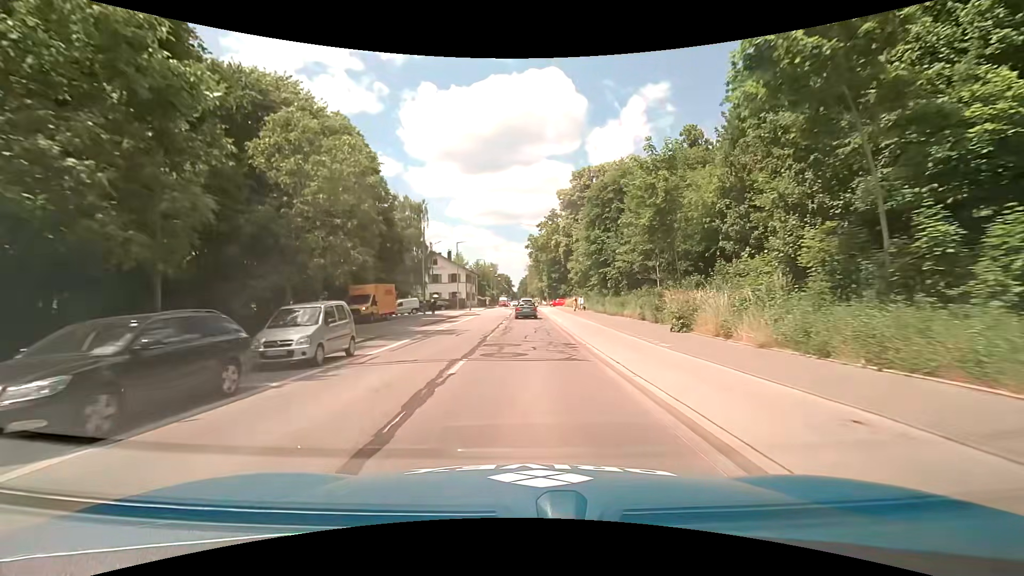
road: tertiary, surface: asphalt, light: Day
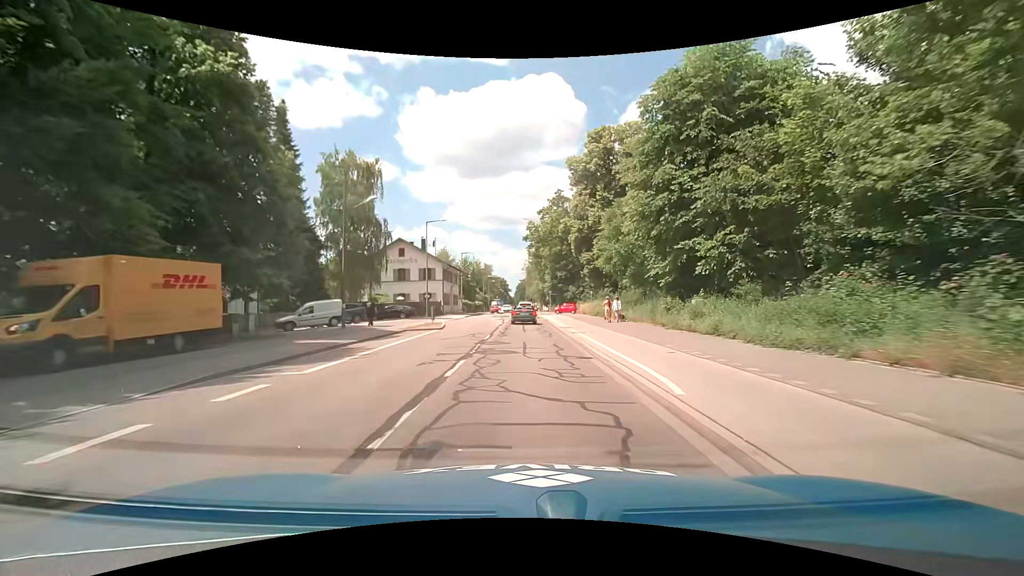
(+0.2, +23.0) m; +1°
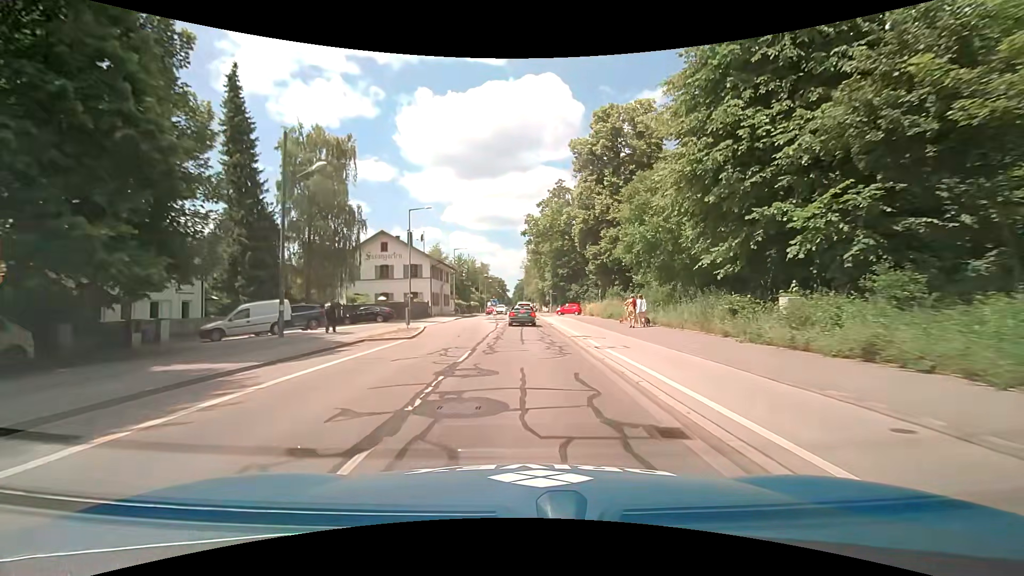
(0.0, +7.3) m; 0°
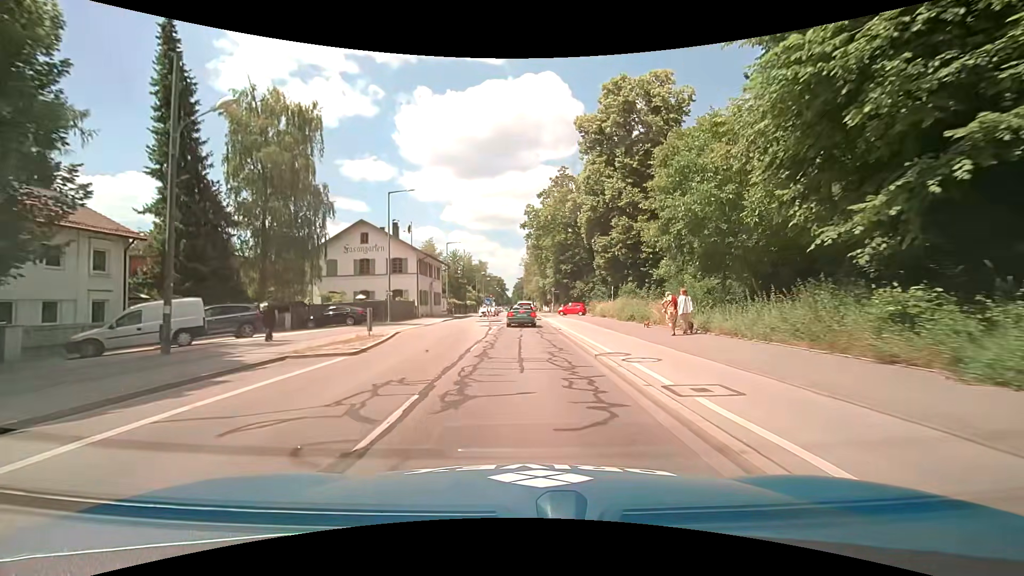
(0.0, +7.0) m; 0°
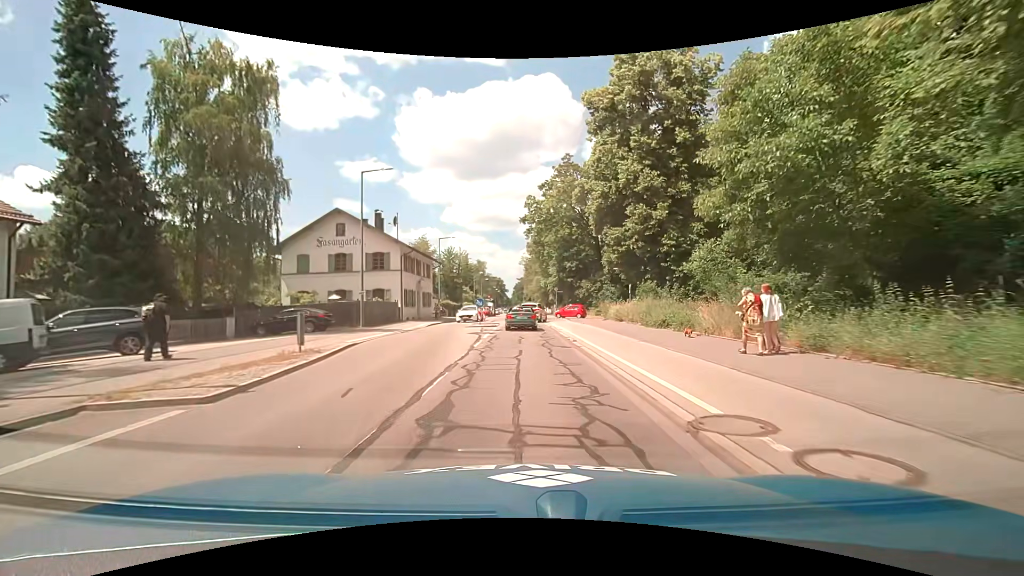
(0.0, +6.7) m; -1°
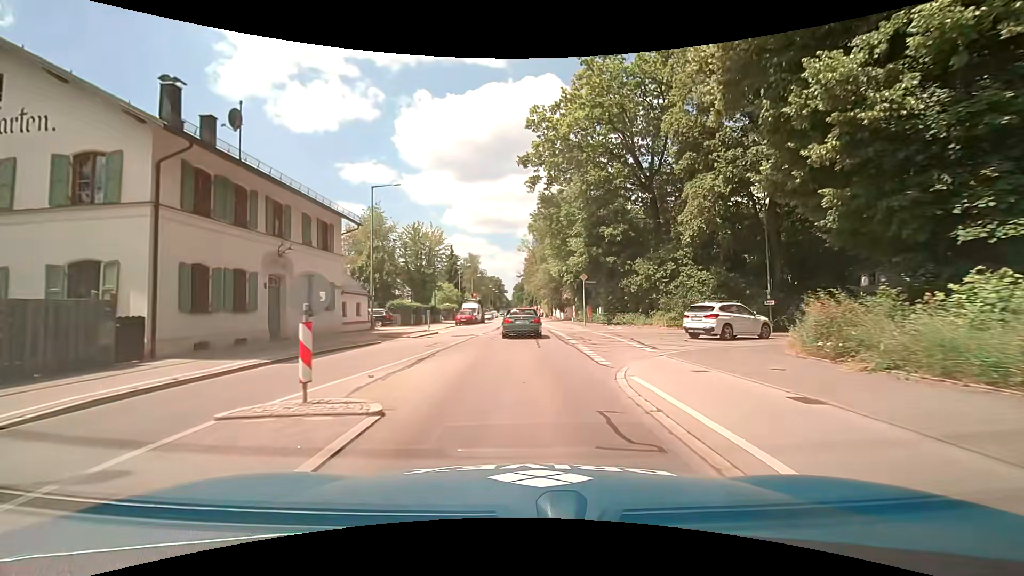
(+0.2, +29.5) m; 0°
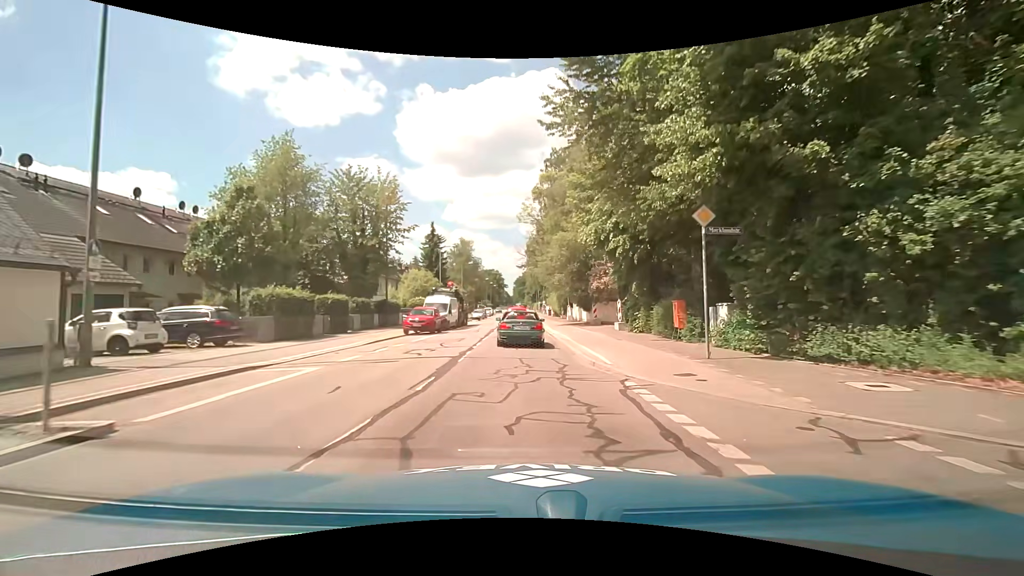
(+0.1, +23.9) m; 0°
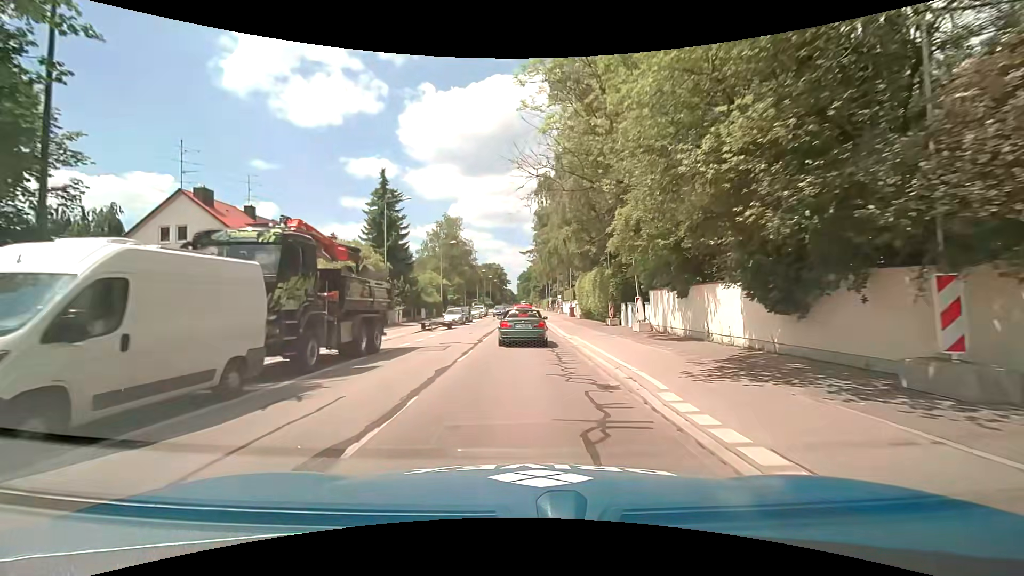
(-0.2, +30.8) m; -1°
(0, +10) (0, +20) (0, +30) (0, +40) (0, +50) (0, +60) (0, +70) (0, +80) (0, +90) (0, +100) m
